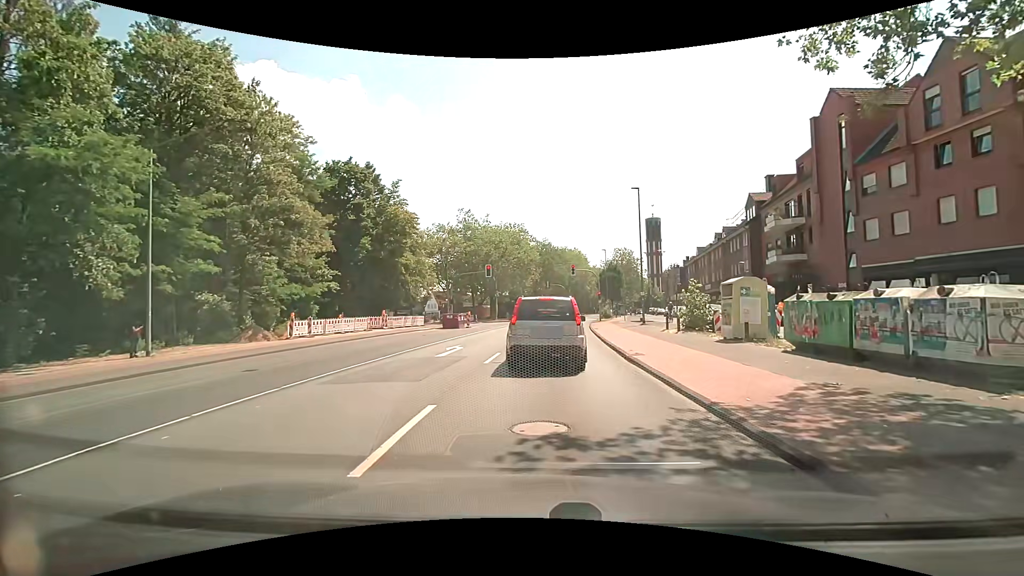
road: secondary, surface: asphalt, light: Day
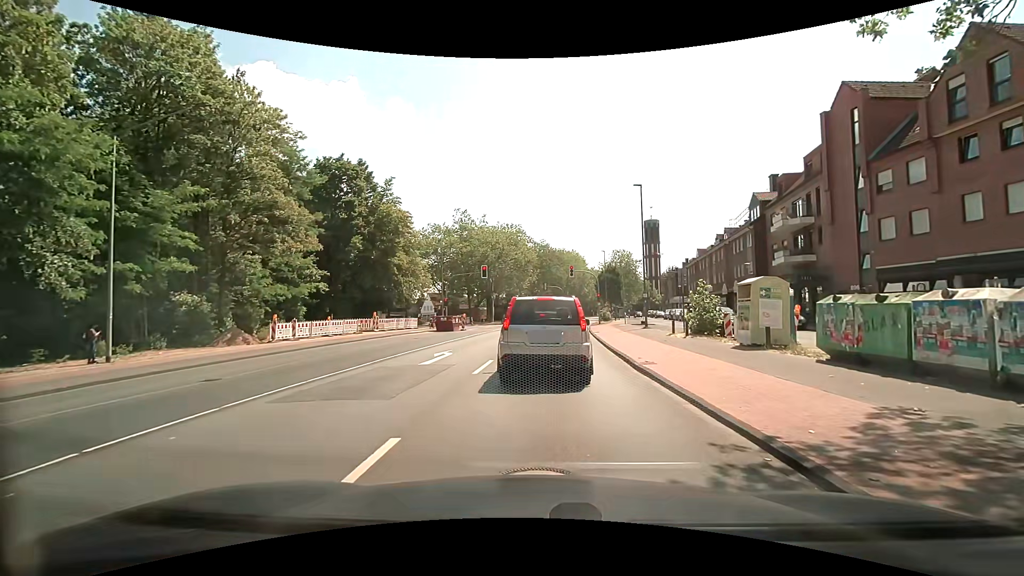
(0.0, +1.6) m; 0°
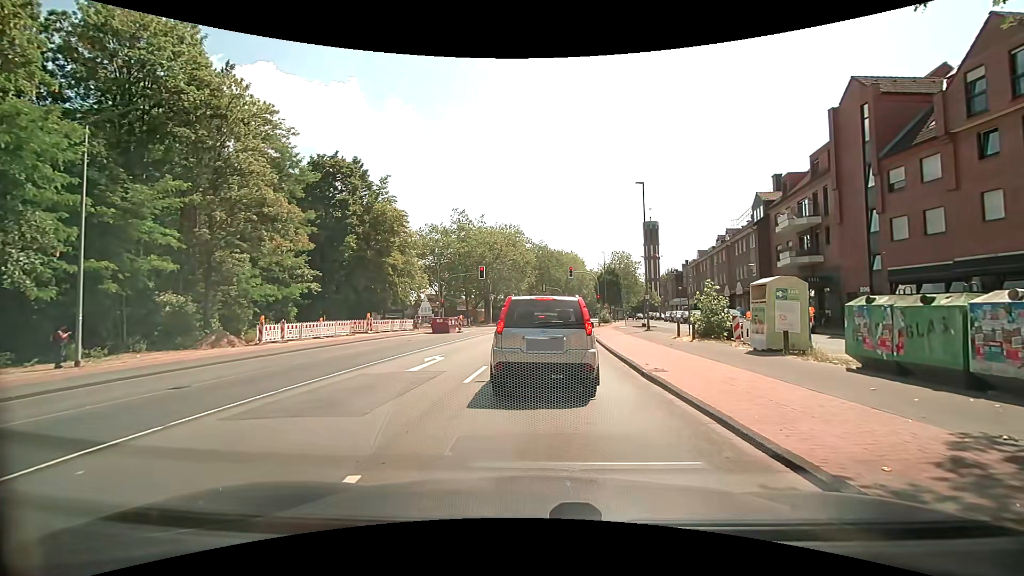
(0.0, +1.1) m; 0°
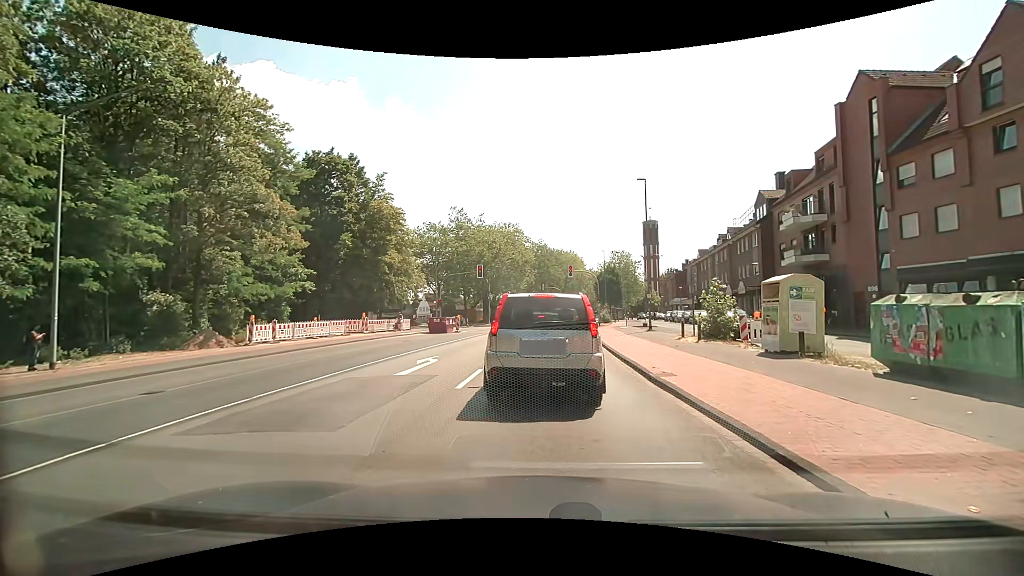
(0.0, +0.8) m; 0°
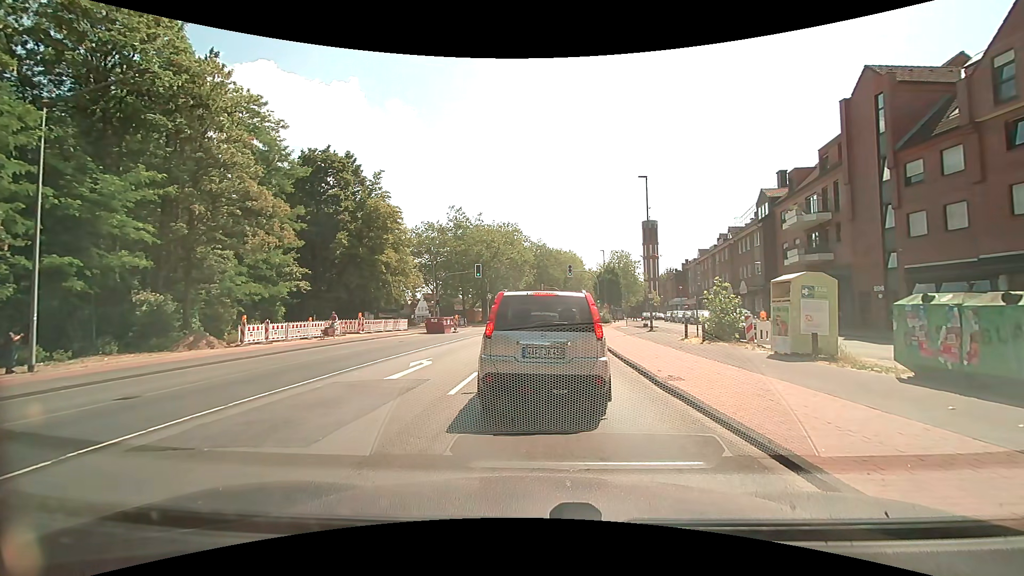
(0.0, +0.7) m; 0°
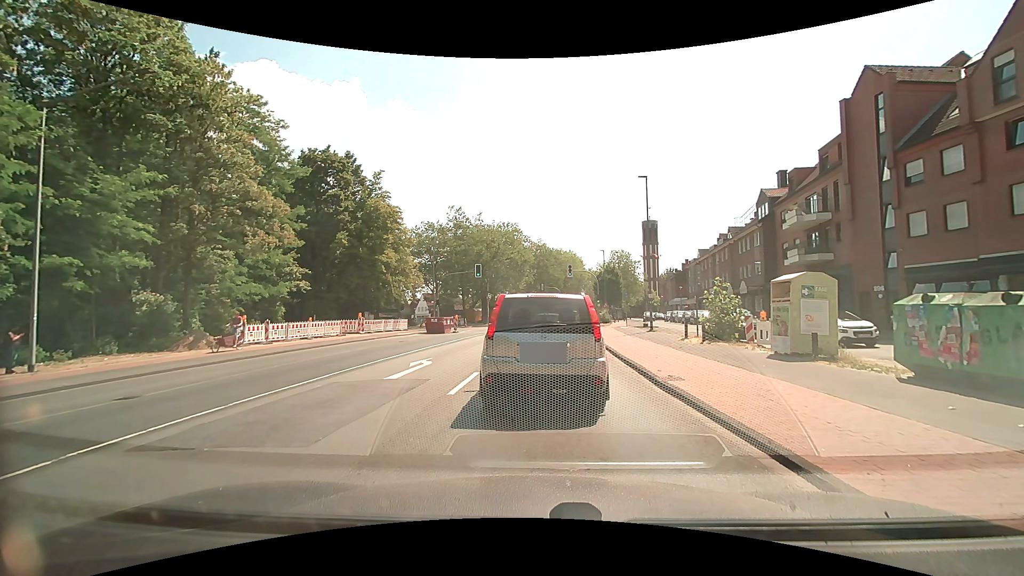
(0.0, 0.0) m; 0°
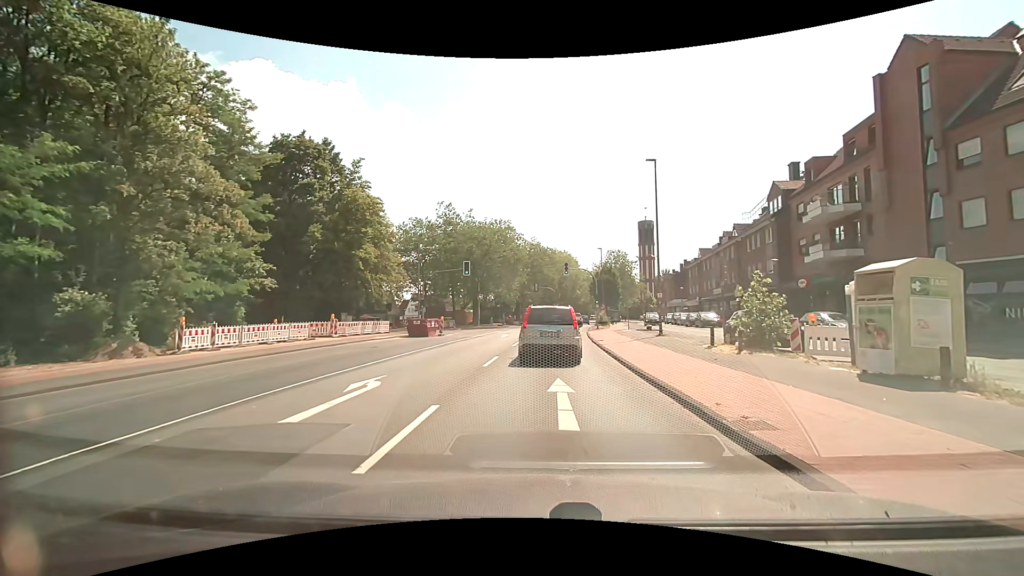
(-0.1, +4.4) m; -2°
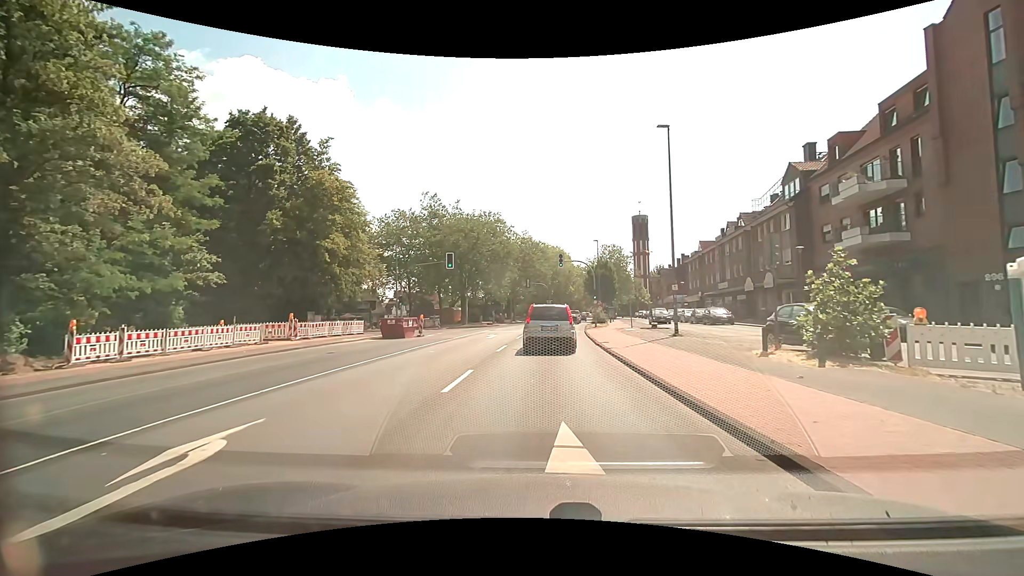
(+0.1, +5.0) m; +1°
(0, +10) (+1, +20) (+1, +30) (+2, +40) (+3, +50) (+4, +60) (+5, +70) (+7, +80) (+8, +90) (+10, +99) m
